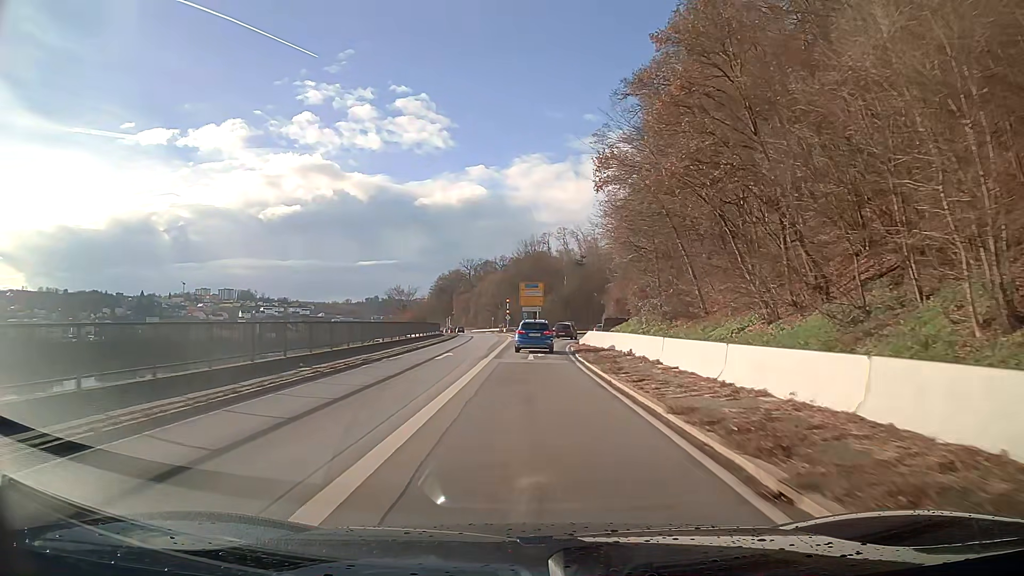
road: primary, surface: asphalt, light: Day
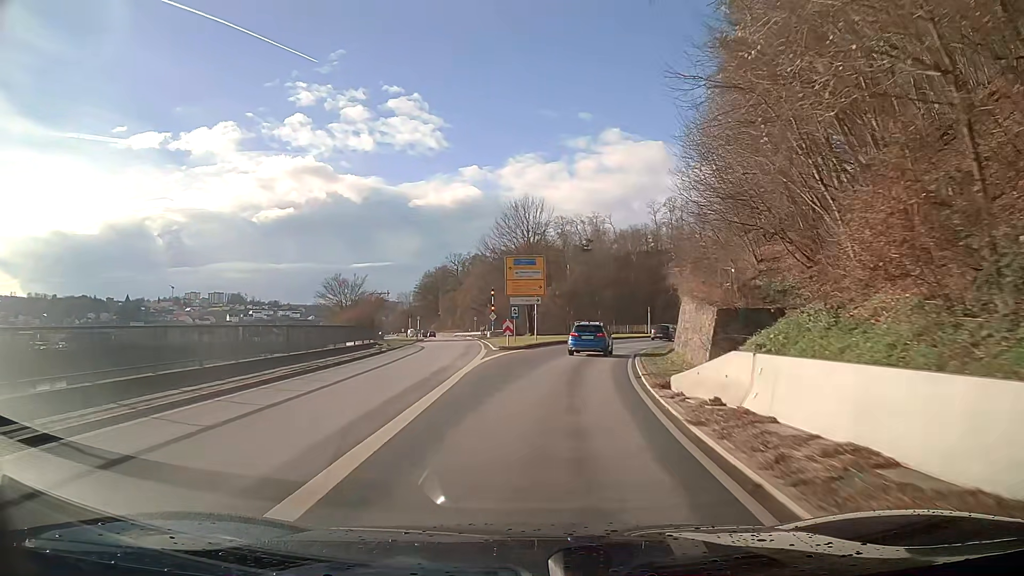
(+0.1, +28.6) m; +1°
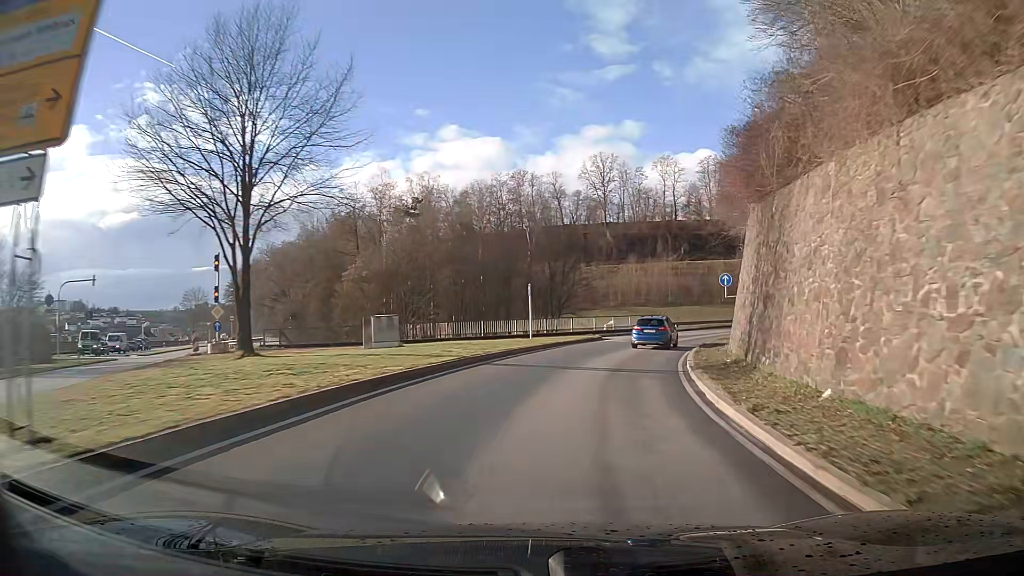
(+4.2, +36.8) m; +15°
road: primary_link
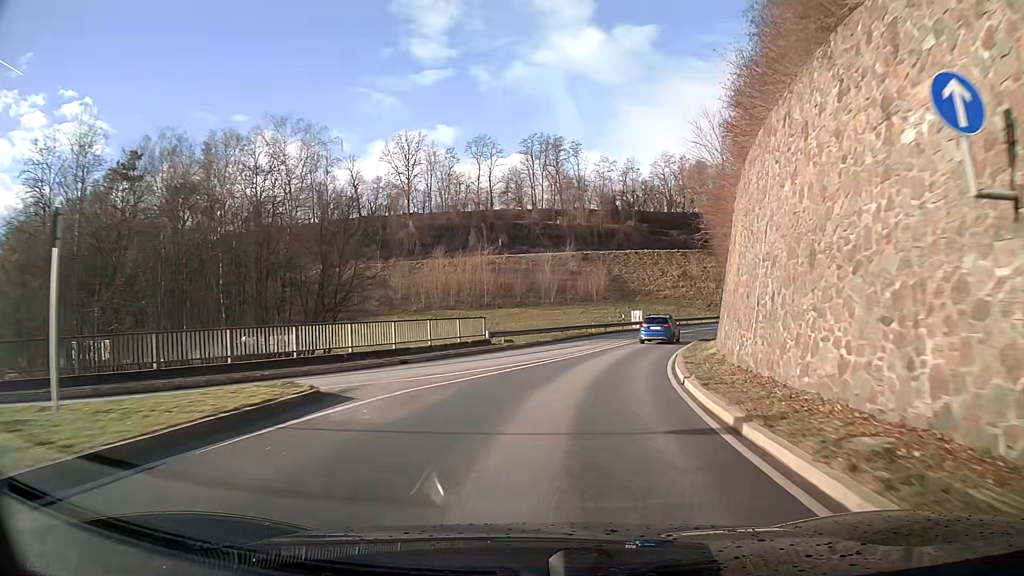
(+3.8, +26.9) m; +16°
